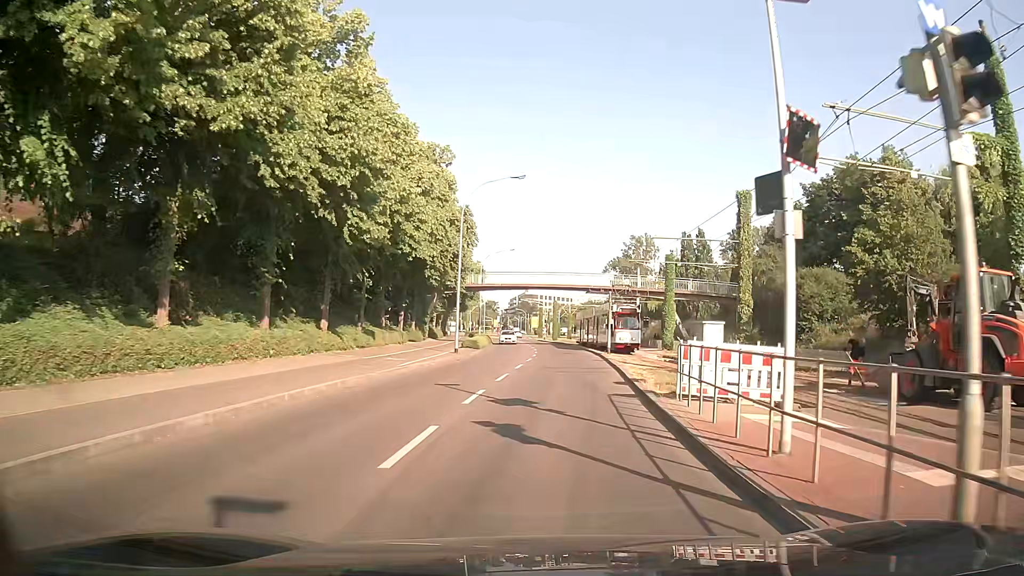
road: tertiary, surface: asphalt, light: Day
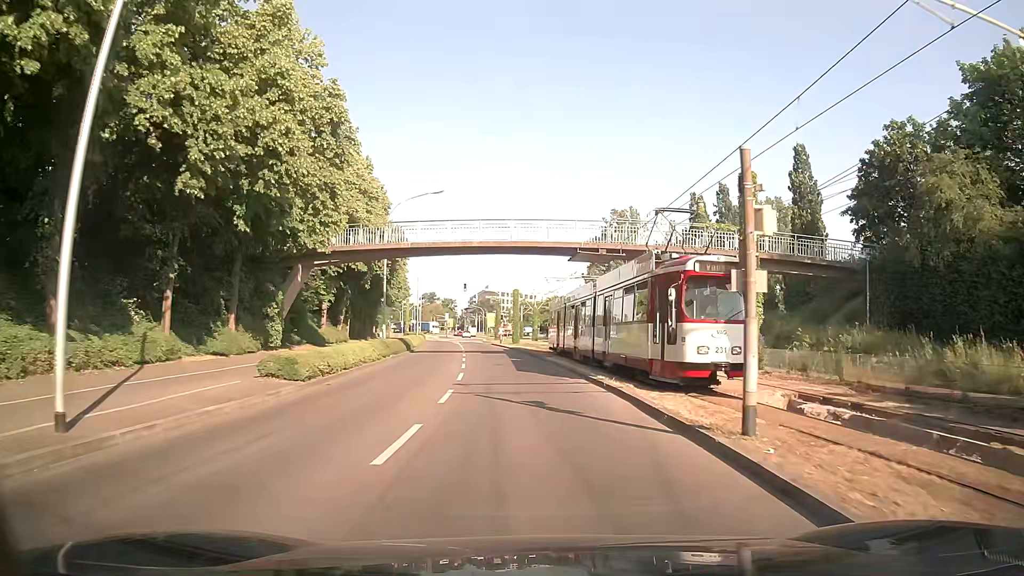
(+1.4, +29.7) m; +3°
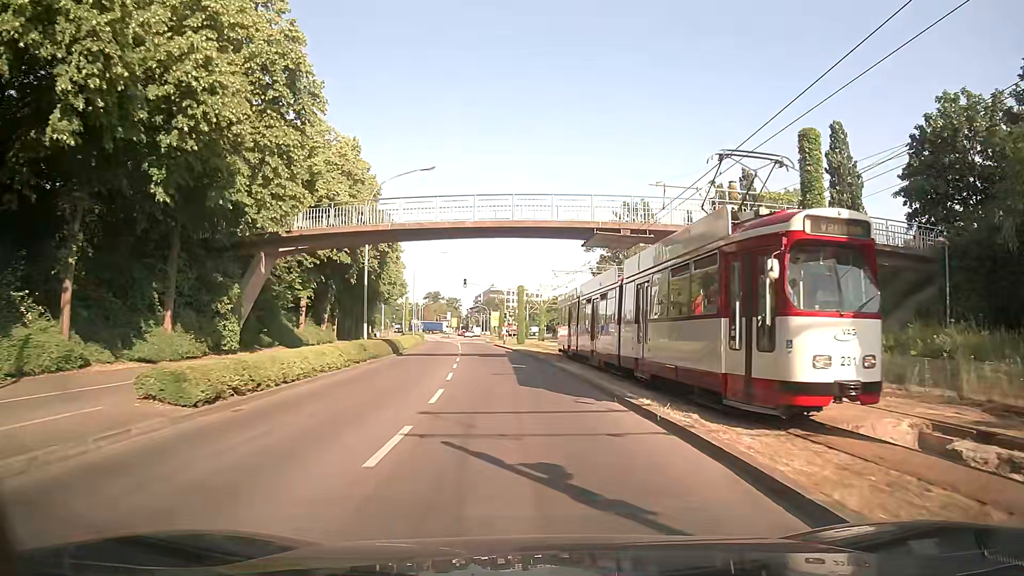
(0.0, +6.2) m; -1°
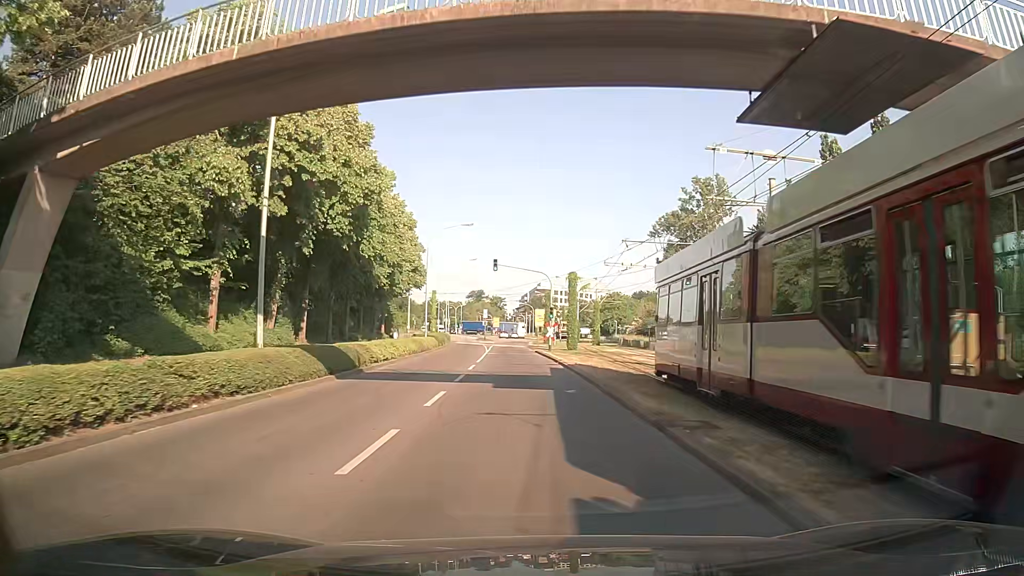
(-0.4, +18.7) m; -3°
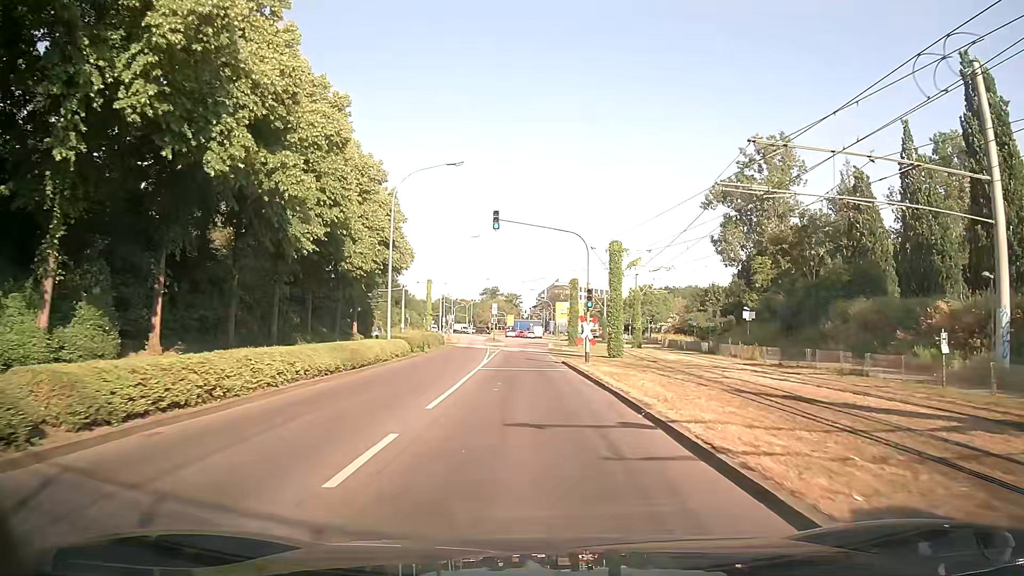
(-0.3, +18.8) m; -2°
